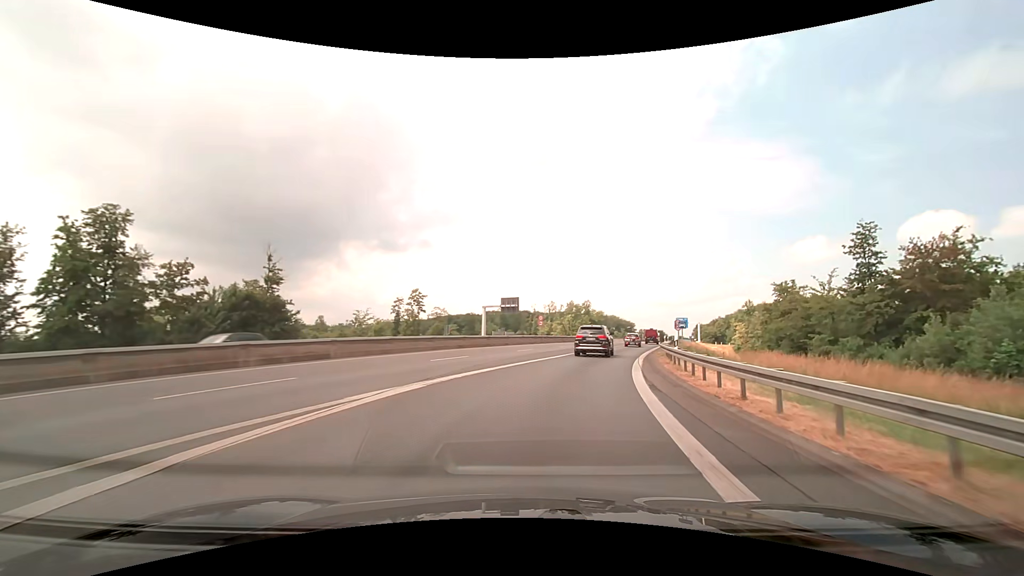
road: motorway_link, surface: asphalt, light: Day
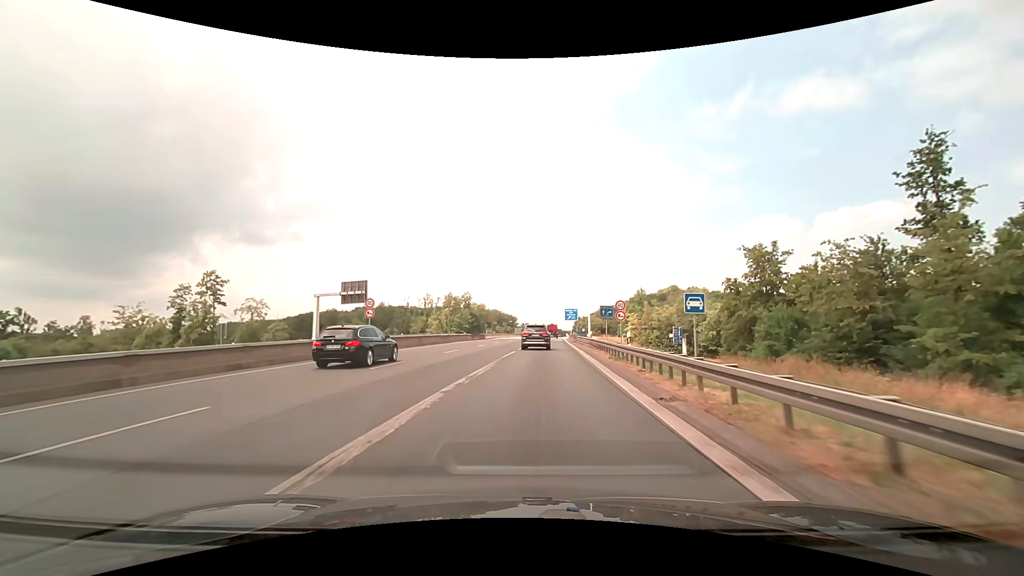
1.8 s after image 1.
(+4.1, +27.3) m; +14°
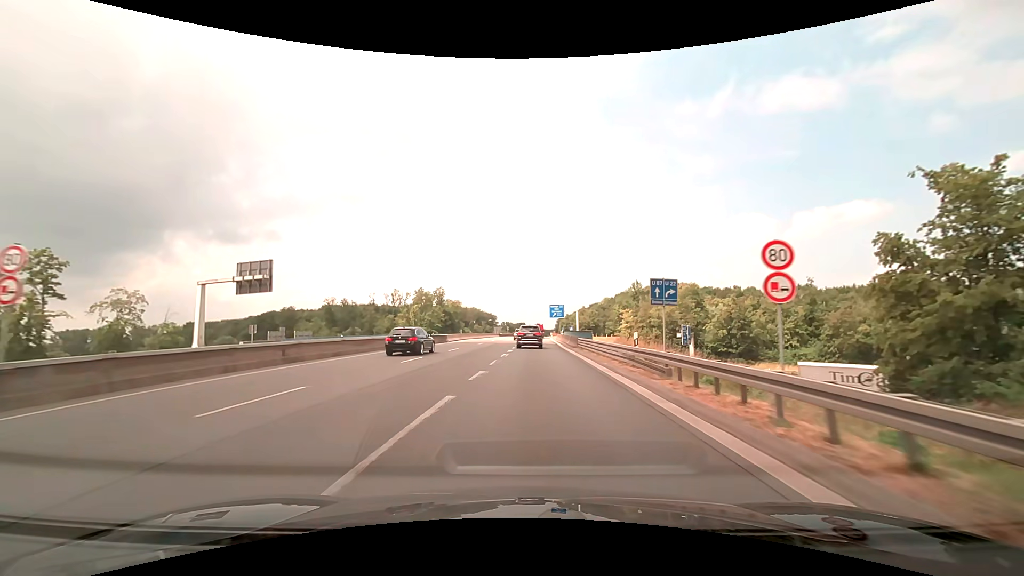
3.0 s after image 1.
(+0.6, +20.8) m; +2°
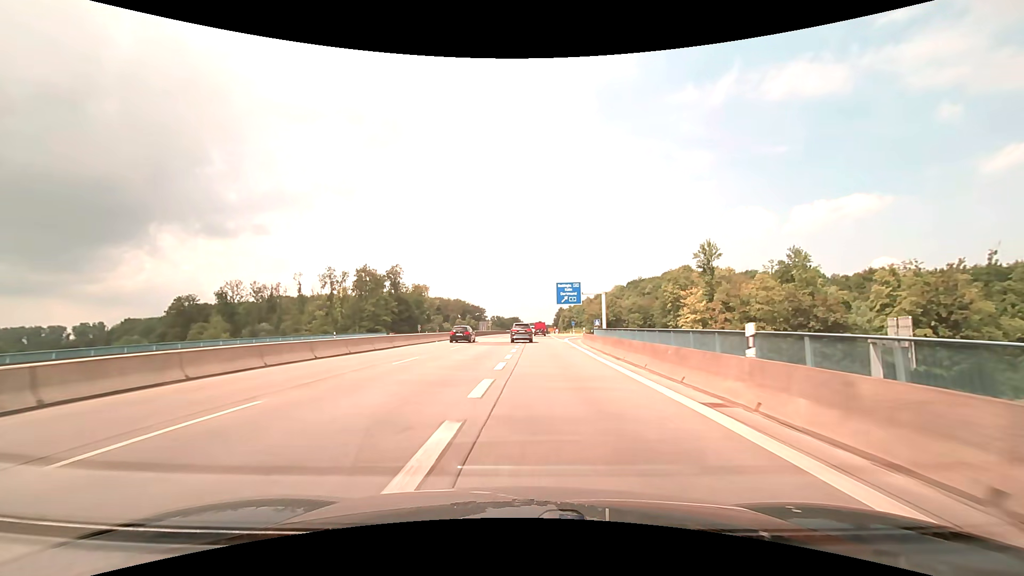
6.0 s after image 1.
(+1.0, +57.5) m; +1°
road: trunk
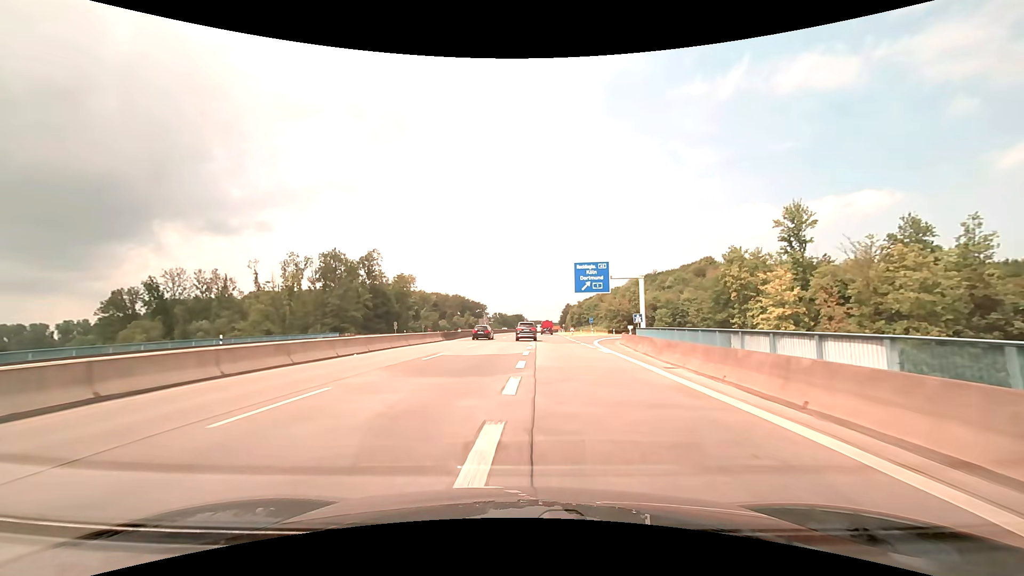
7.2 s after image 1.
(-0.1, +23.8) m; 0°
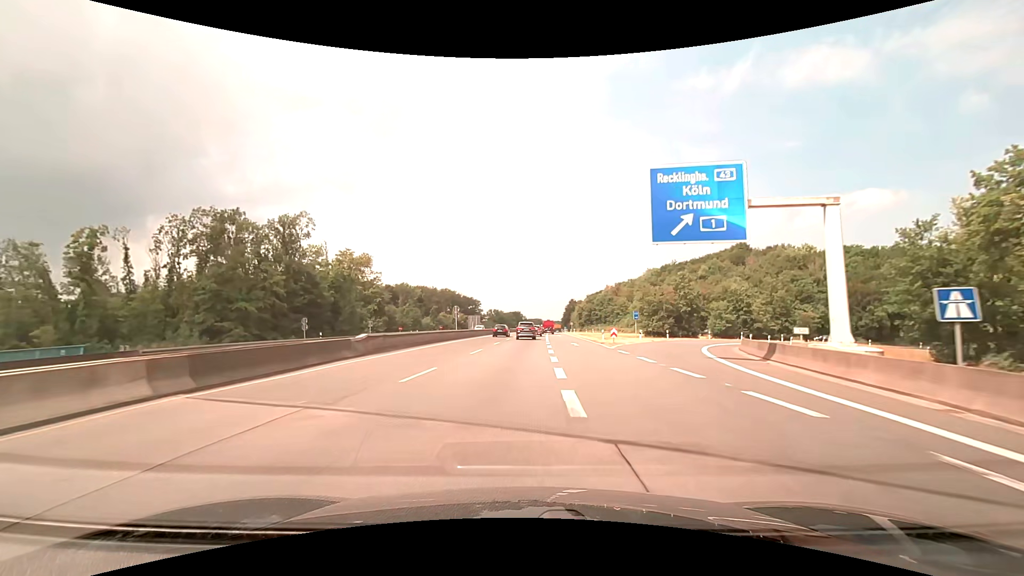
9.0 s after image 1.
(-0.1, +35.8) m; 0°
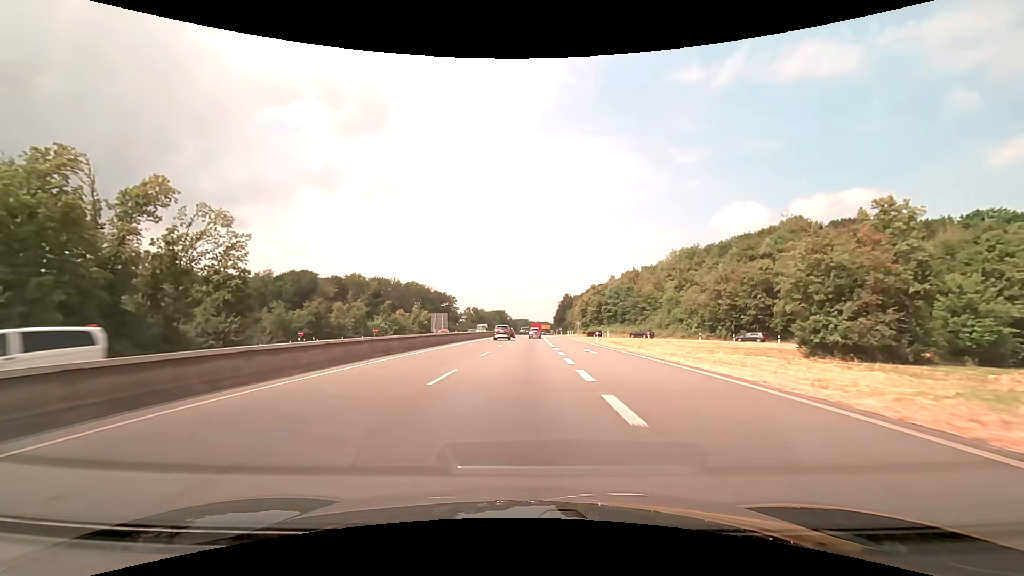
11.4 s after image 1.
(+0.8, +48.6) m; +2°
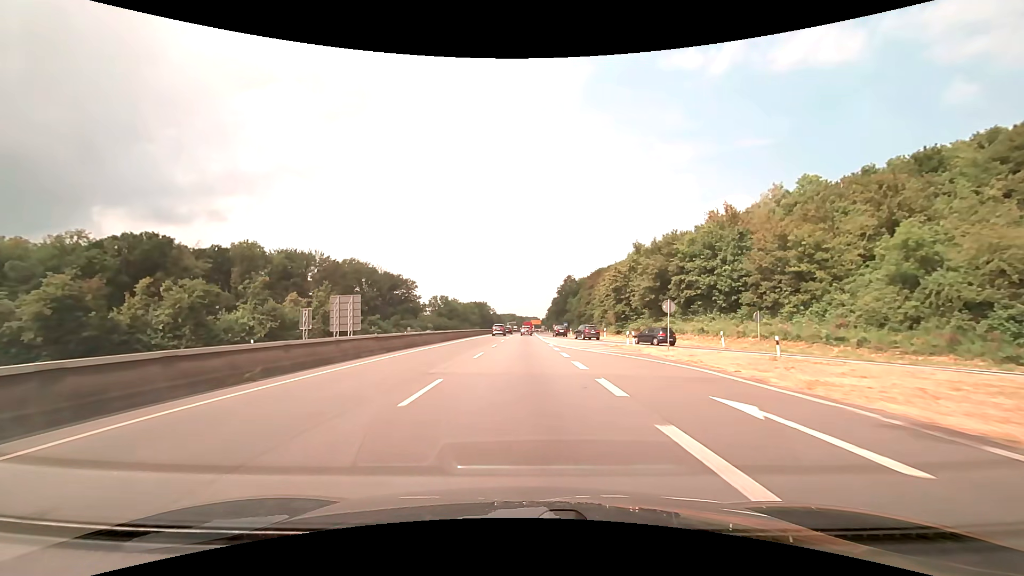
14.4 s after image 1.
(+0.9, +63.7) m; +1°
(0, +10) (0, +20) (0, +30) (0, +40) (0, +50) (0, +60) (0, +70) (0, +80) (0, +90) (0, +100) m
